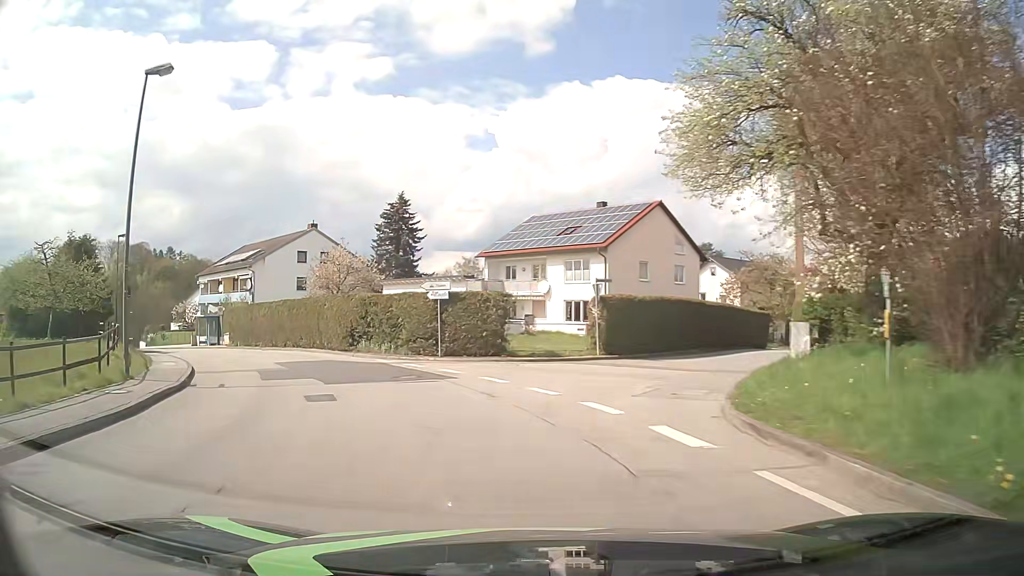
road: unclassified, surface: asphalt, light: Day
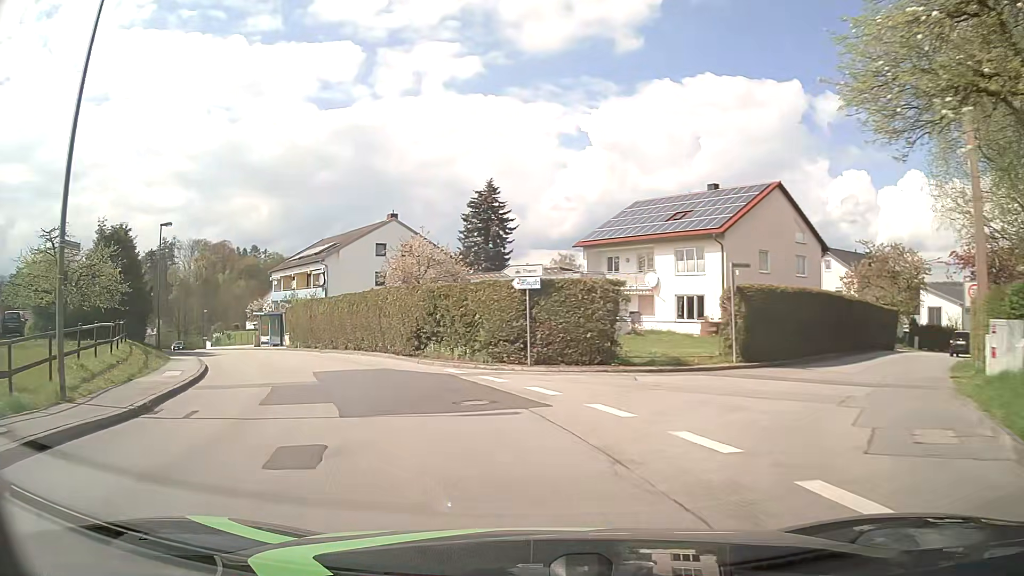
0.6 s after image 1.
(-0.4, +6.1) m; -9°
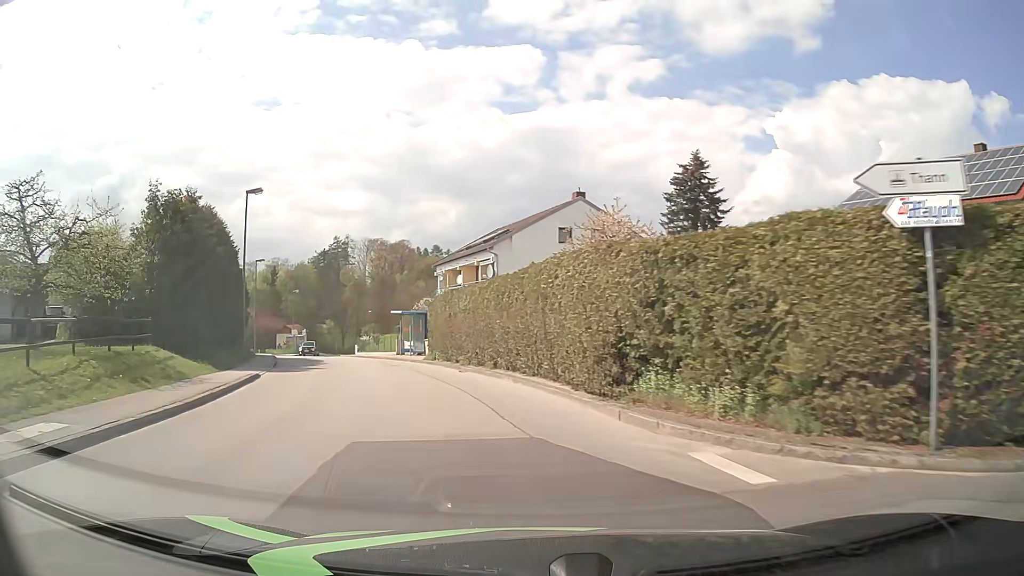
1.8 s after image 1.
(-1.8, +12.3) m; -16°
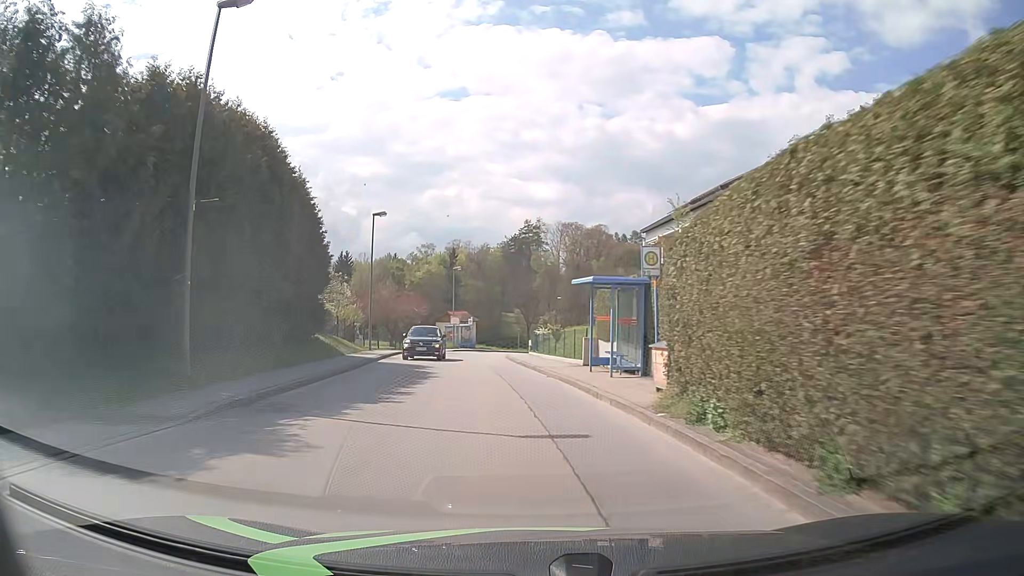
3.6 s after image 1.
(-3.2, +19.6) m; -16°
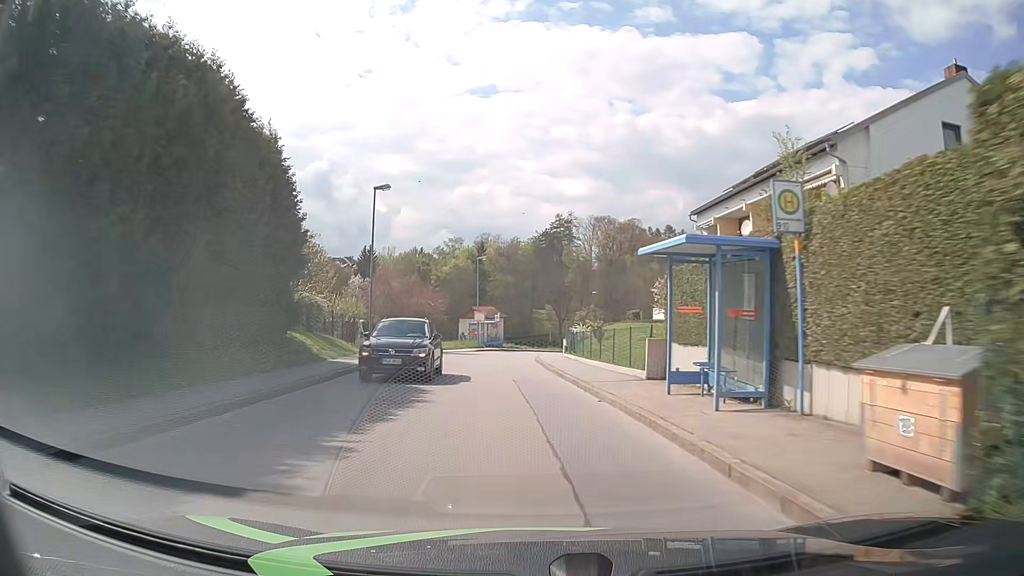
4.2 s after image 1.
(-0.2, +7.0) m; -3°
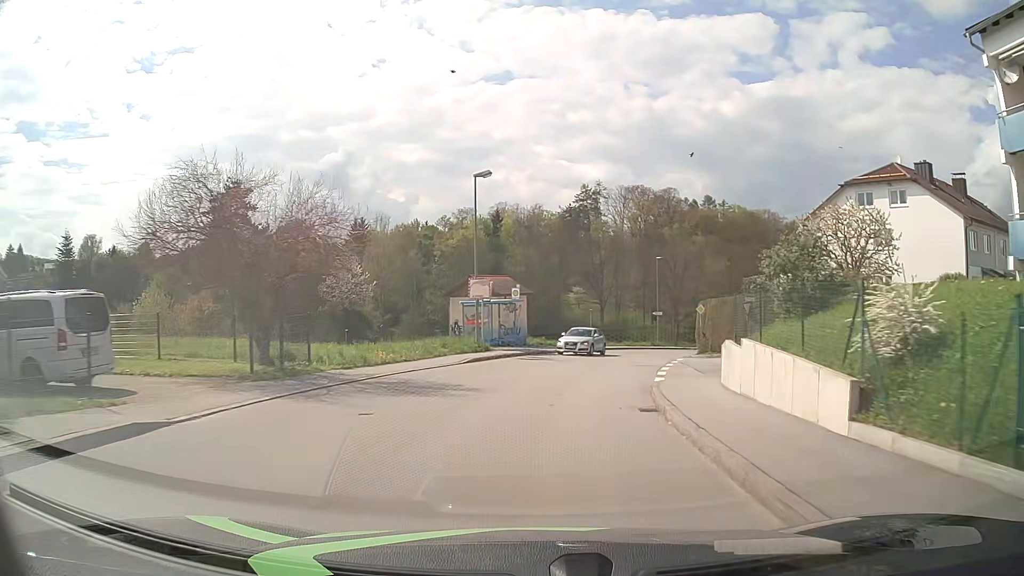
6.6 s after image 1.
(-1.3, +29.0) m; -2°
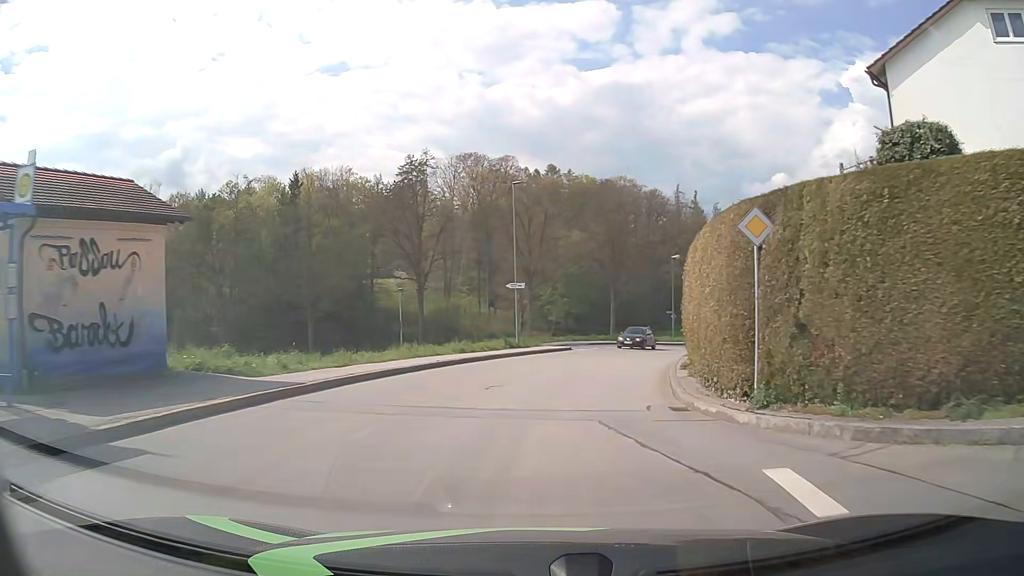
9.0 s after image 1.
(+3.5, +28.3) m; +14°
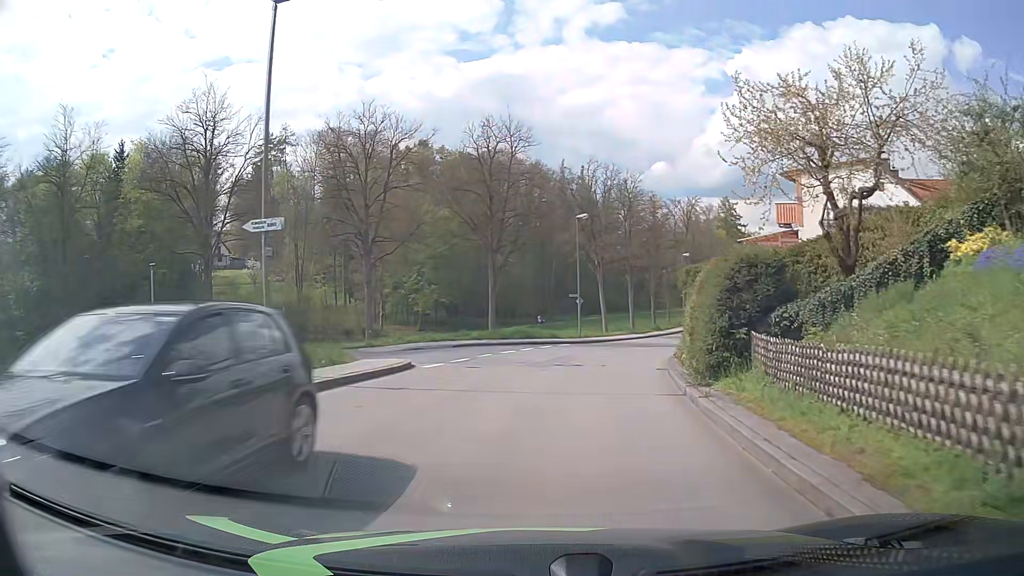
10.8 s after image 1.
(+1.8, +18.8) m; +11°
(0, +10) (+2, +20) (-1, +29) (-11, +31) (-21, +29) (-30, +25) (-39, +21) (-49, +19) (-59, +18) (-69, +17) m
